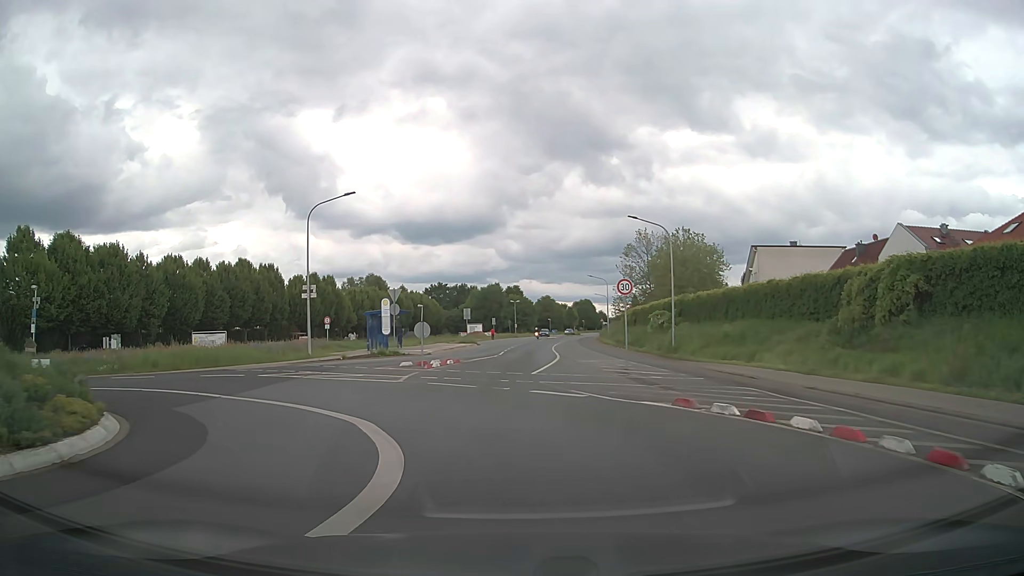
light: Day
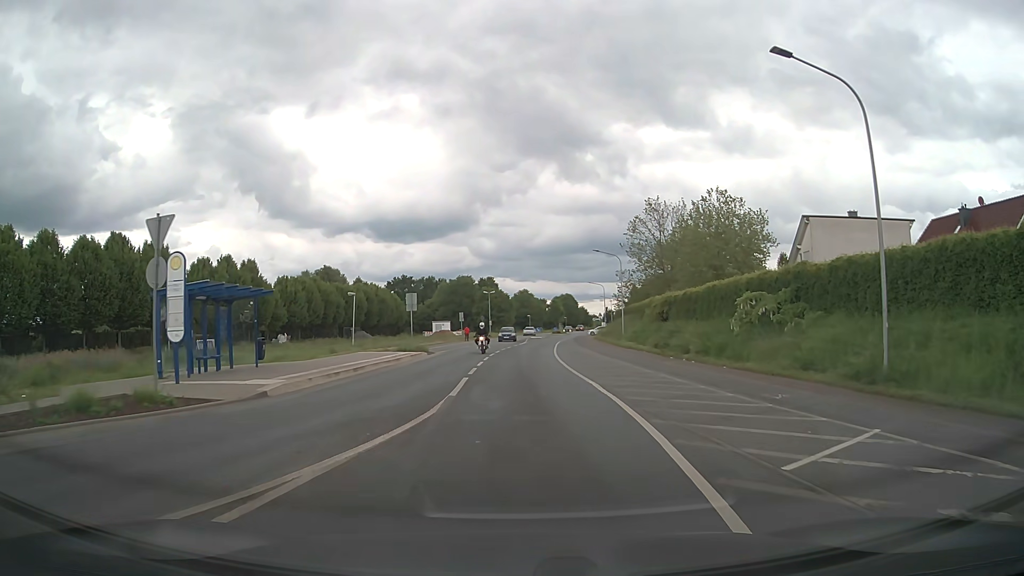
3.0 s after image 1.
(-0.4, +24.2) m; +2°
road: tertiary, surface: asphalt
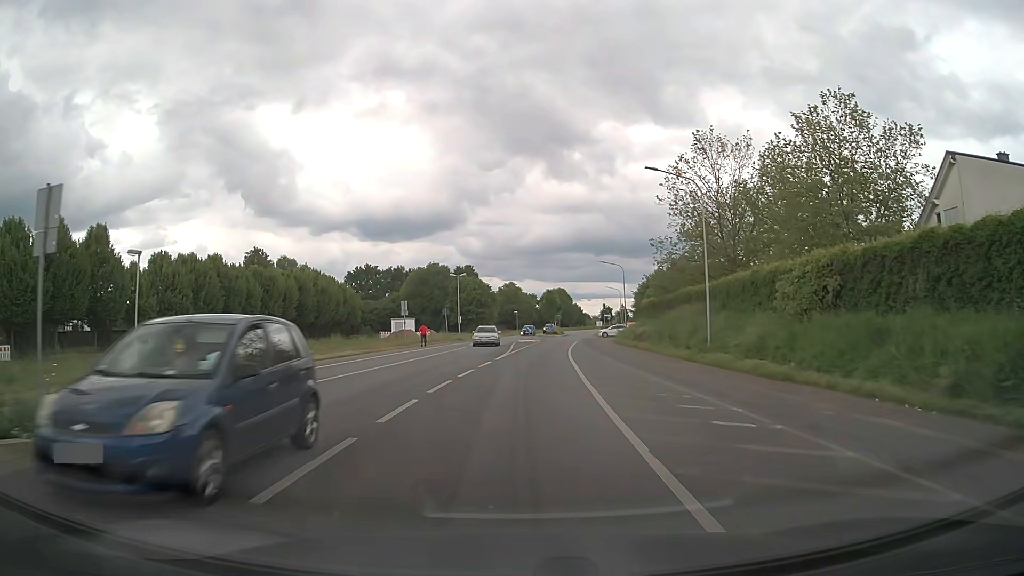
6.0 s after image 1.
(+0.6, +29.5) m; +1°
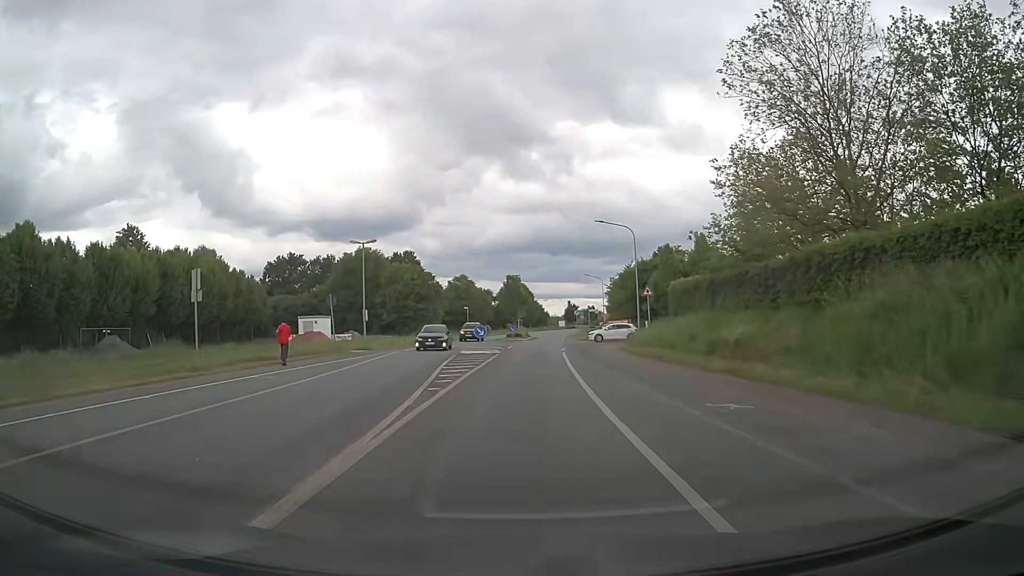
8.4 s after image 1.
(+0.6, +26.0) m; +4°
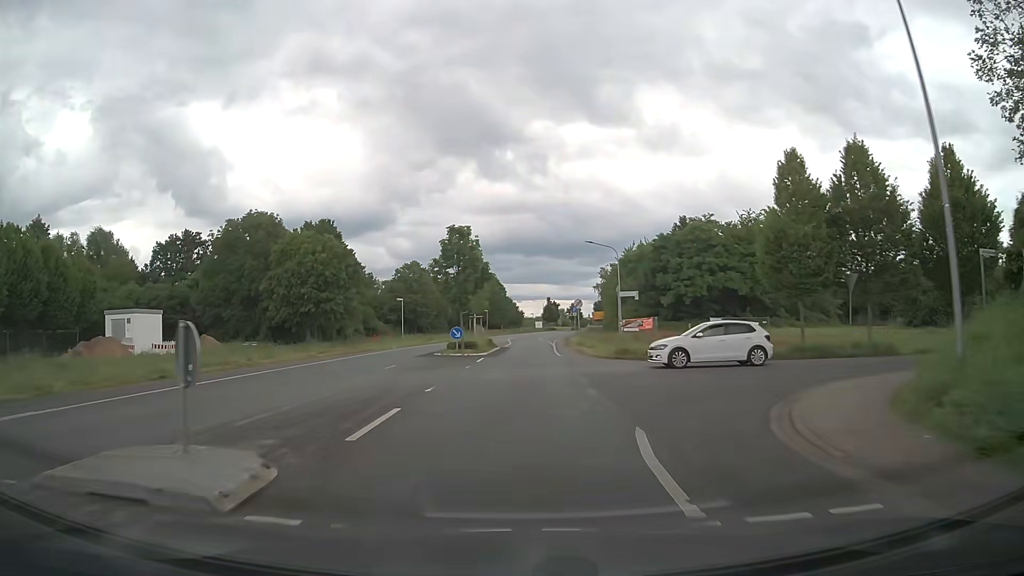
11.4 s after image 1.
(+1.1, +33.2) m; +2°
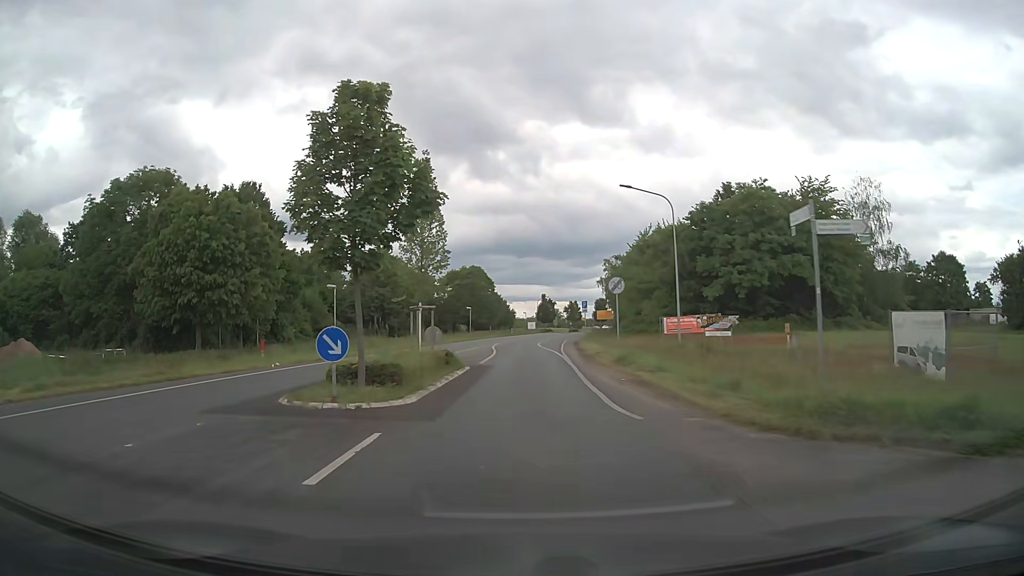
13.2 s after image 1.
(+0.2, +20.4) m; +1°
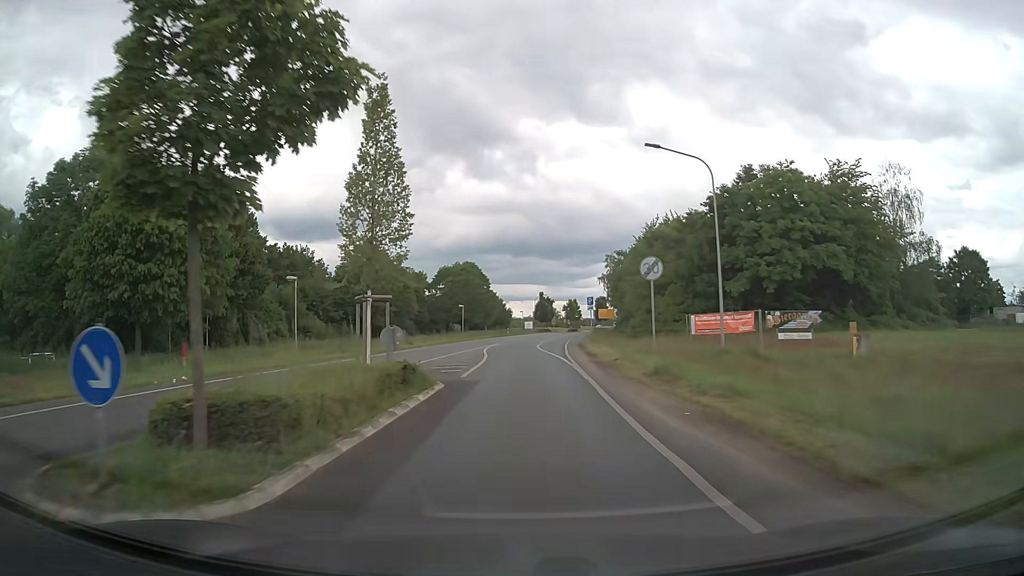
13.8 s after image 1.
(0.0, +6.9) m; 0°
